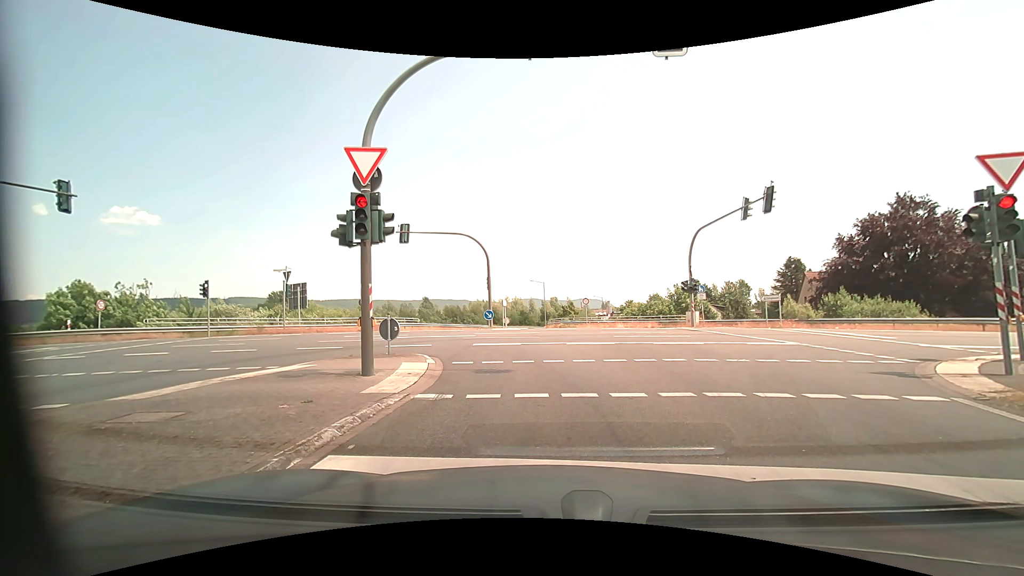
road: motorway_link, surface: asphalt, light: Day
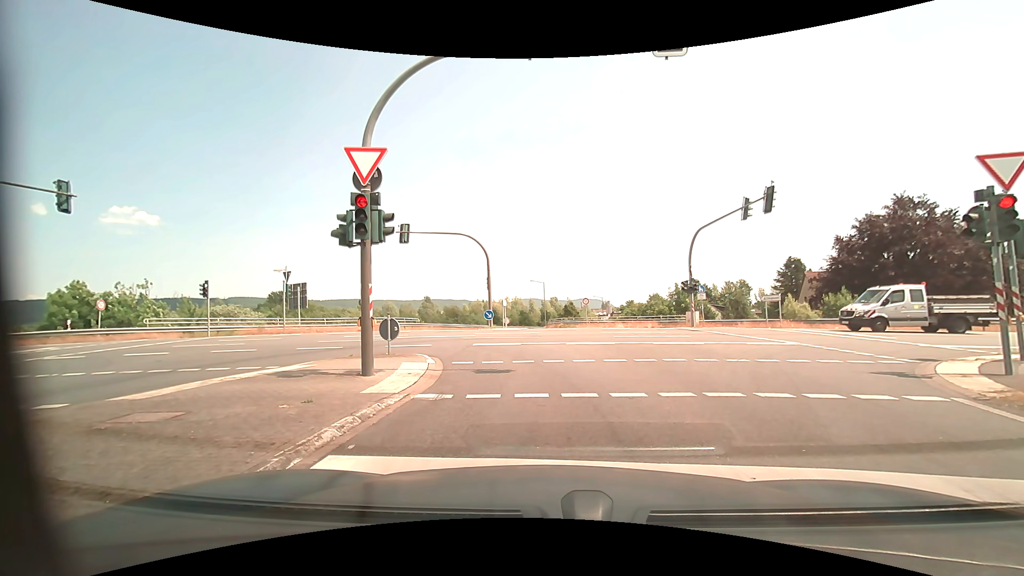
(0.0, 0.0) m; 0°
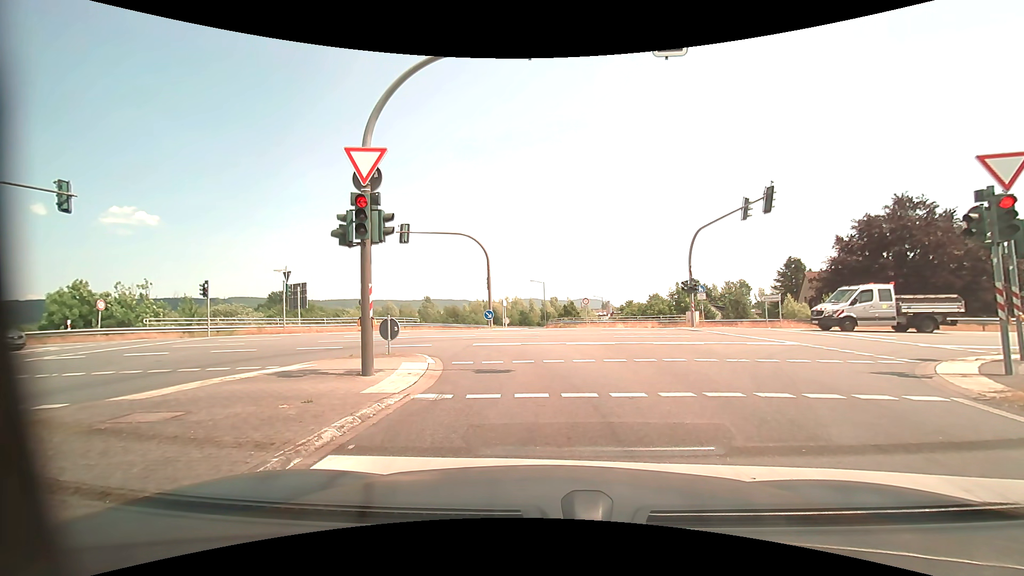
(0.0, 0.0) m; 0°
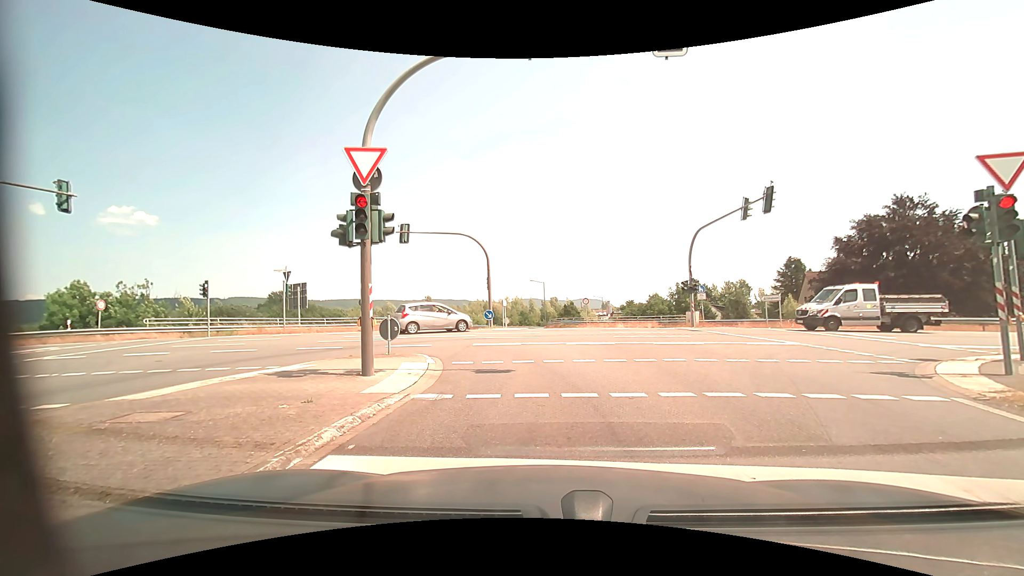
(0.0, 0.0) m; 0°
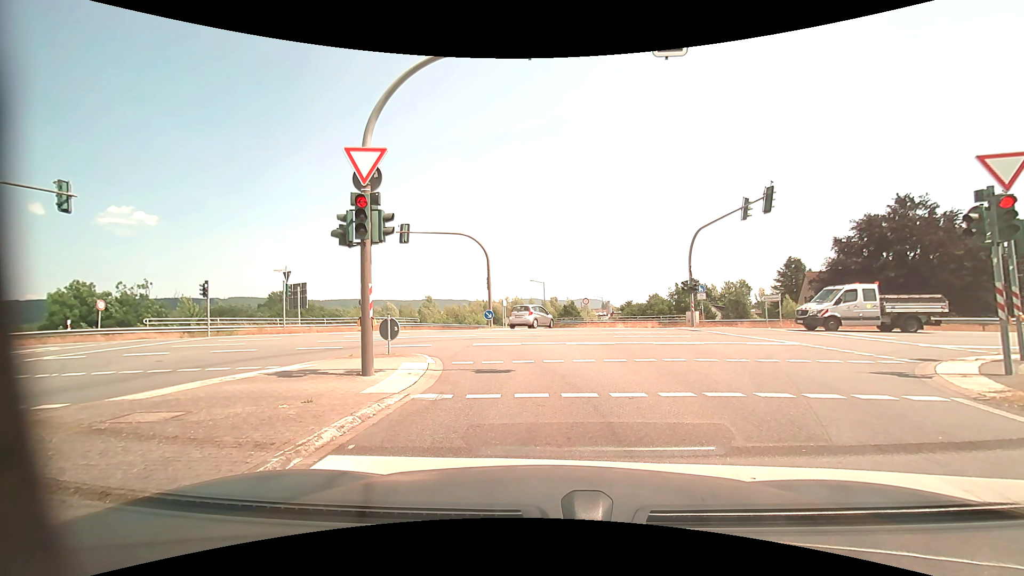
(0.0, 0.0) m; 0°
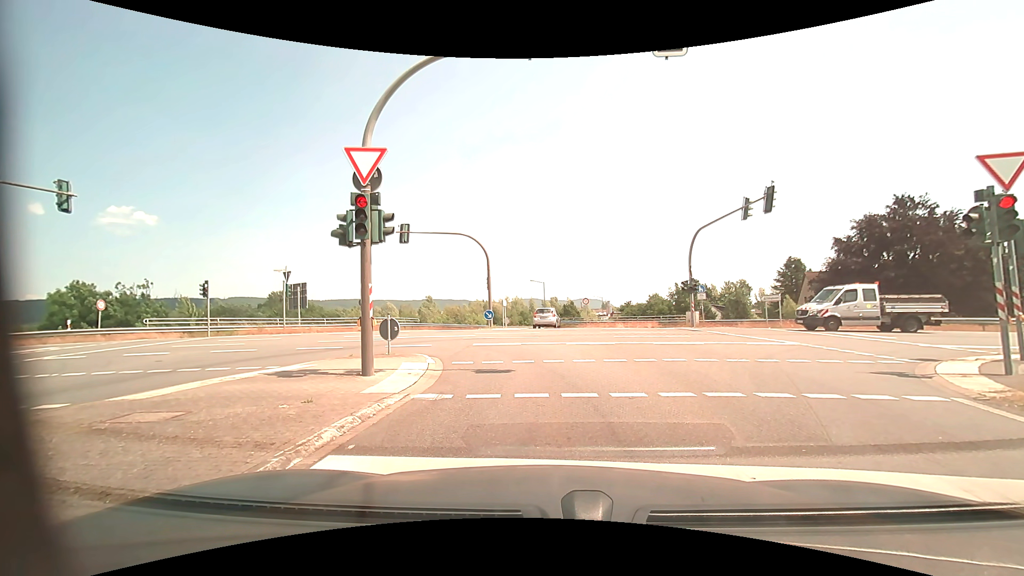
(0.0, 0.0) m; 0°
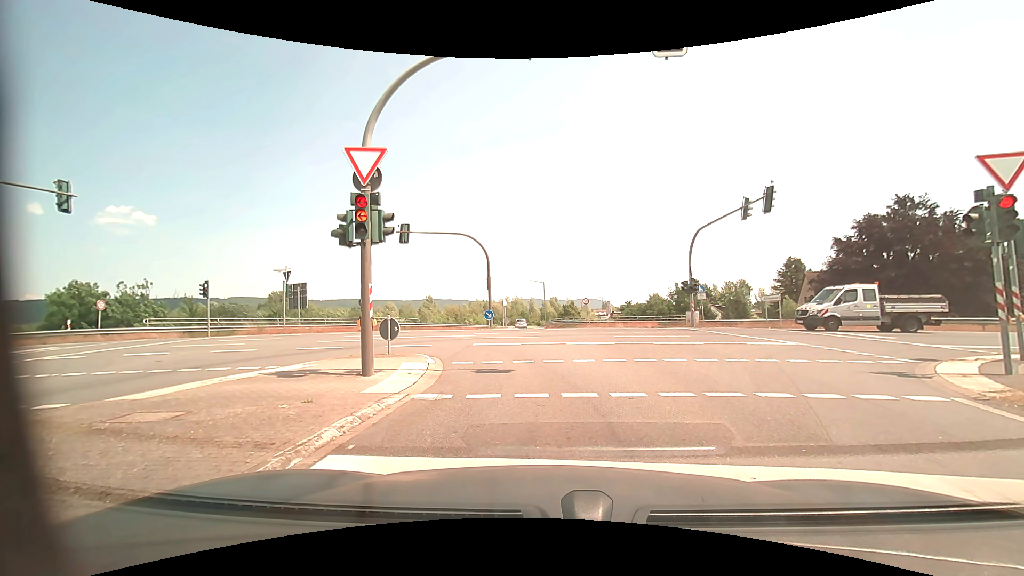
(0.0, 0.0) m; 0°
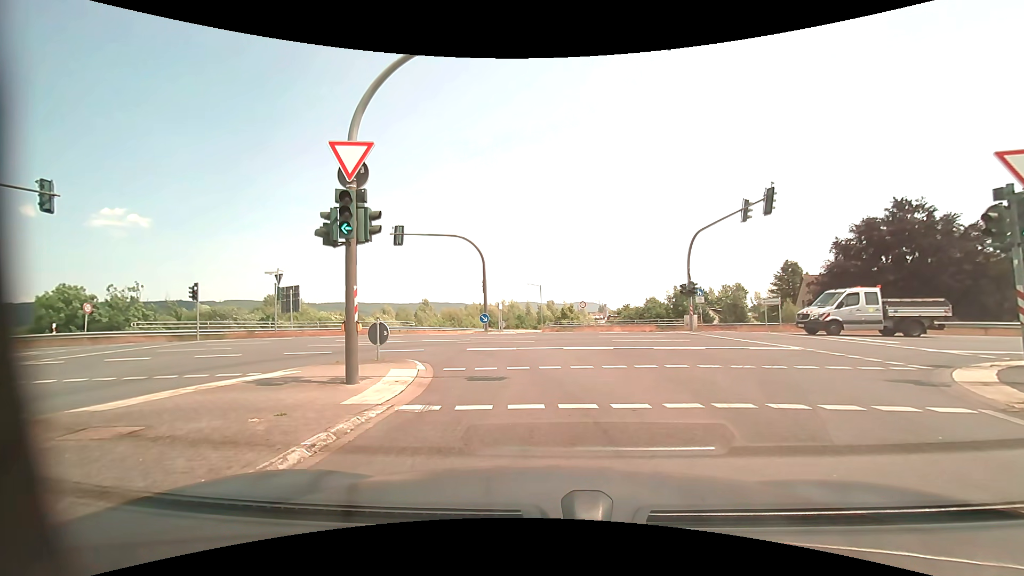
(0.0, +0.6) m; 0°
(0, +10) (-1, +20) (-8, +26) (-18, +26) (-28, +26) (-38, +25) (-48, +24) (-58, +24) (-68, +23) (-78, +22) m
